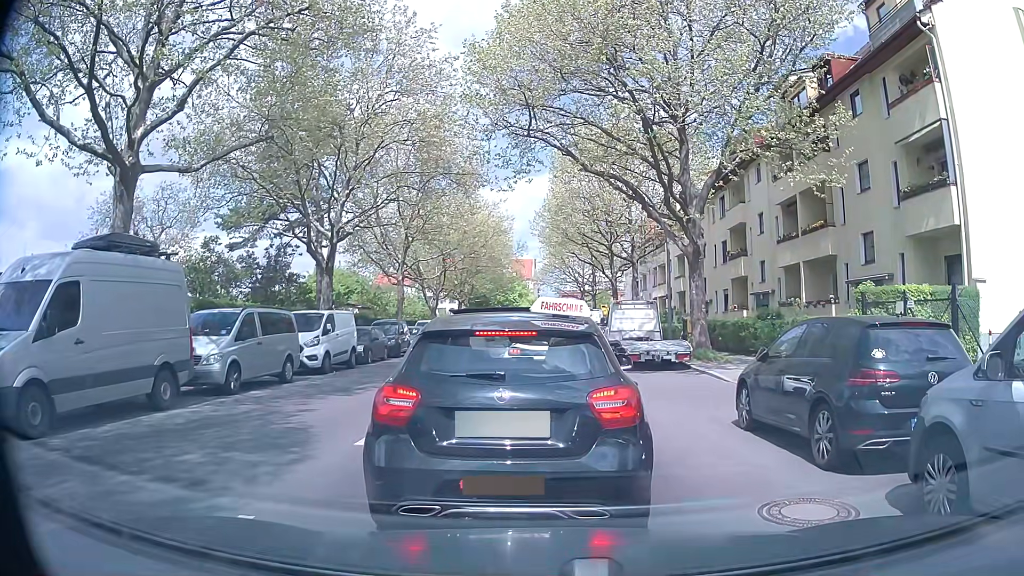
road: tertiary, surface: asphalt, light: Day
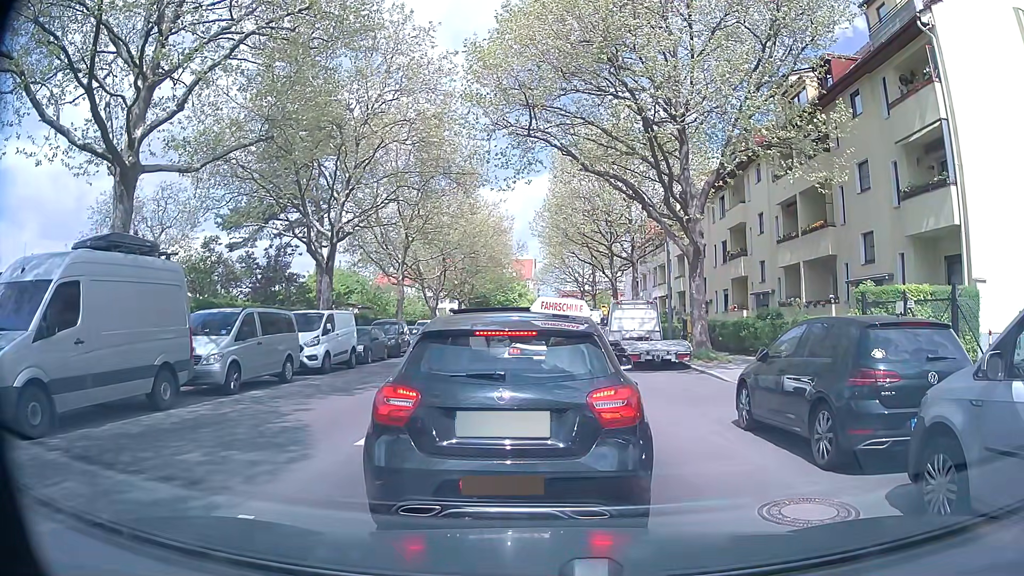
(0.0, +0.1) m; 0°
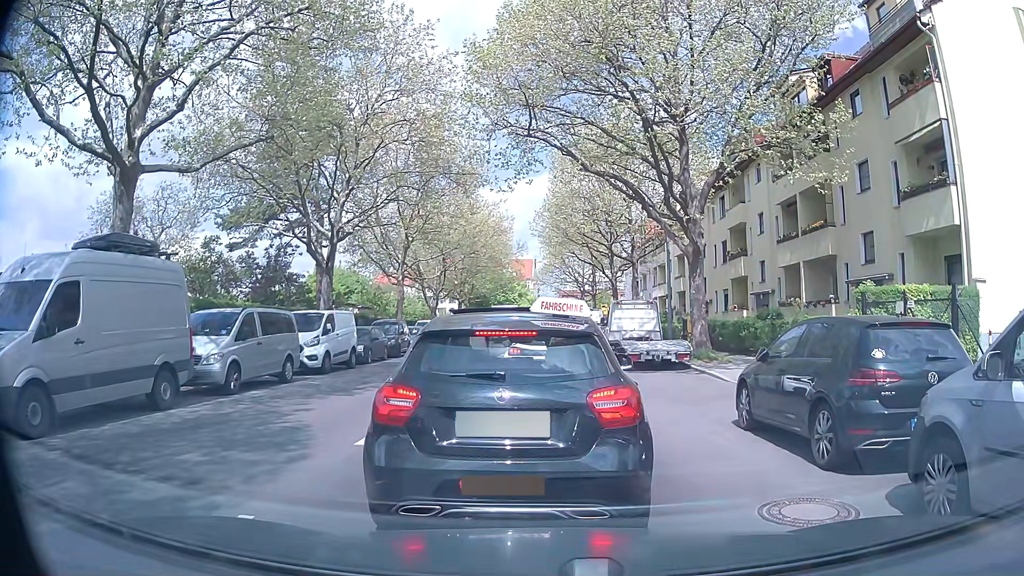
(0.0, 0.0) m; 0°
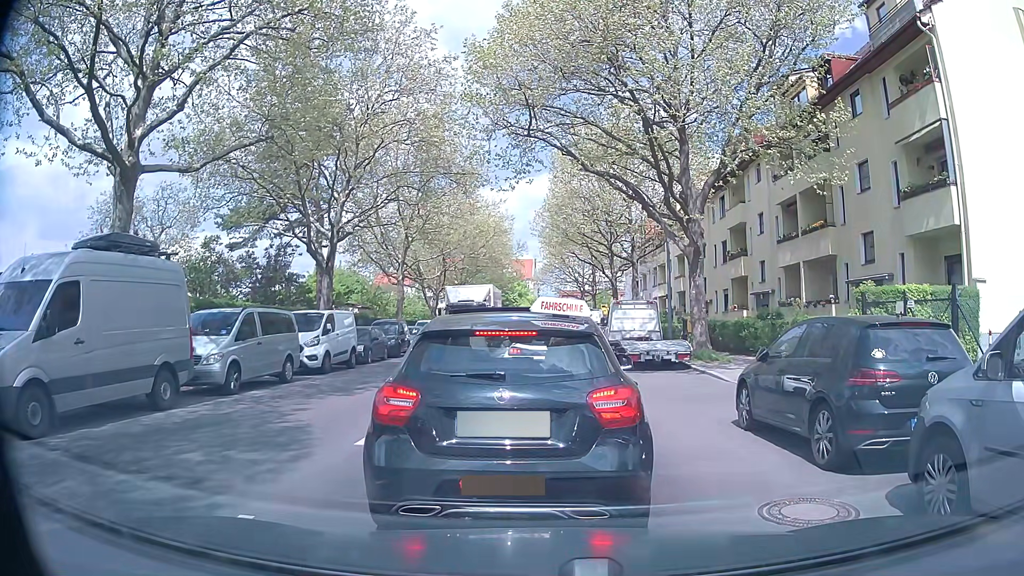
(0.0, 0.0) m; 0°
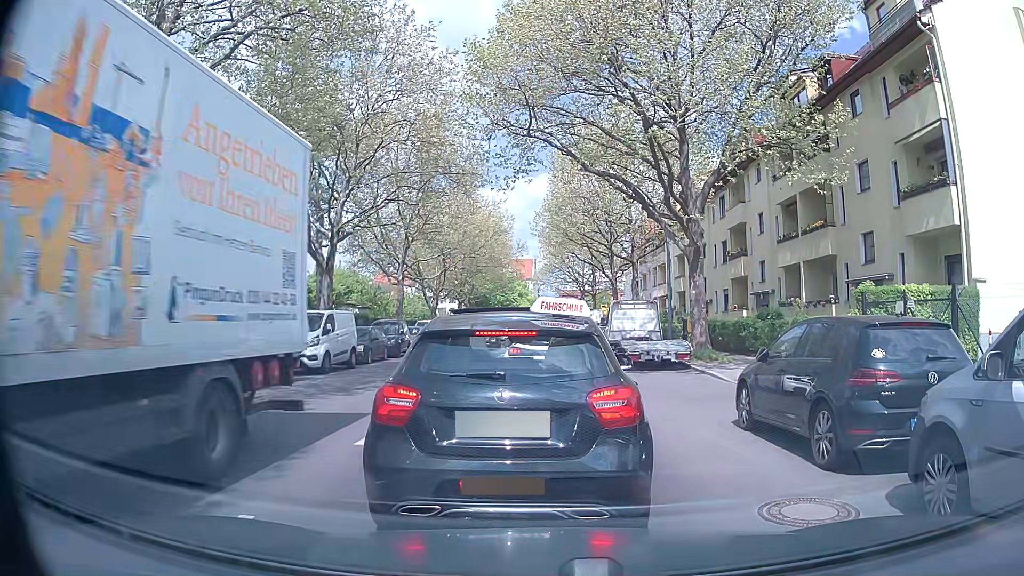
(0.0, 0.0) m; 0°
